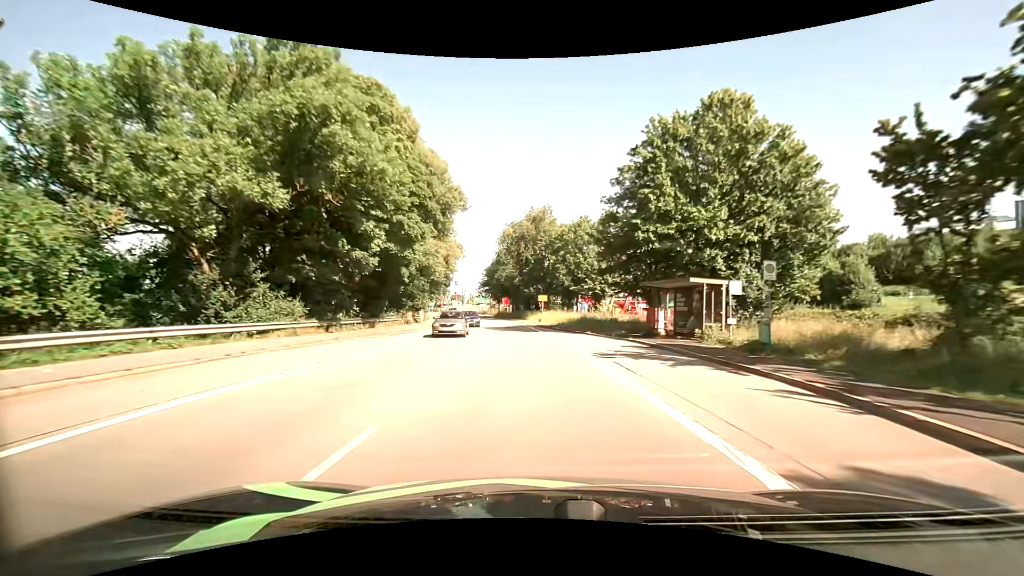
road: primary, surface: asphalt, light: Day
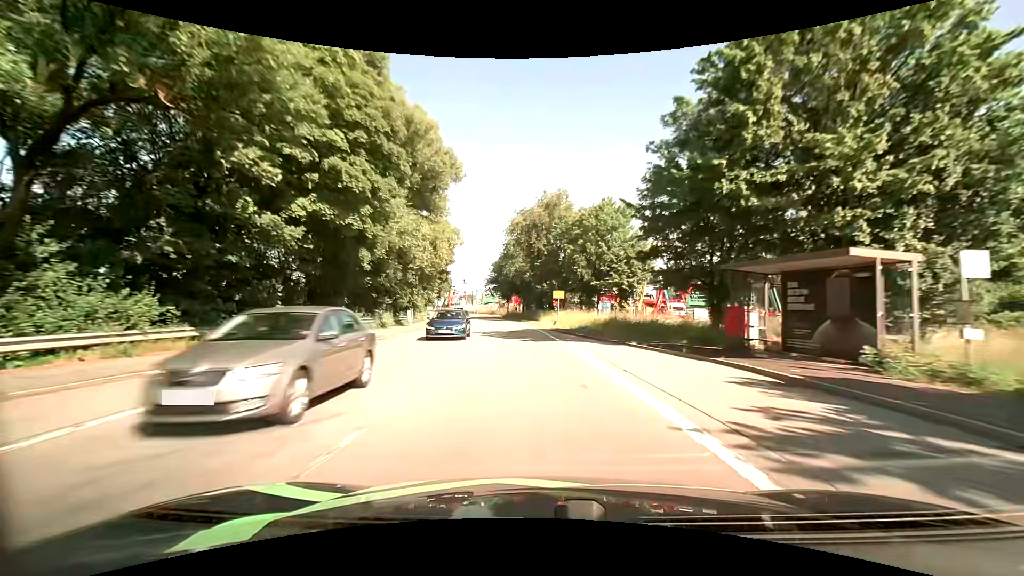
(-0.1, +10.4) m; -2°
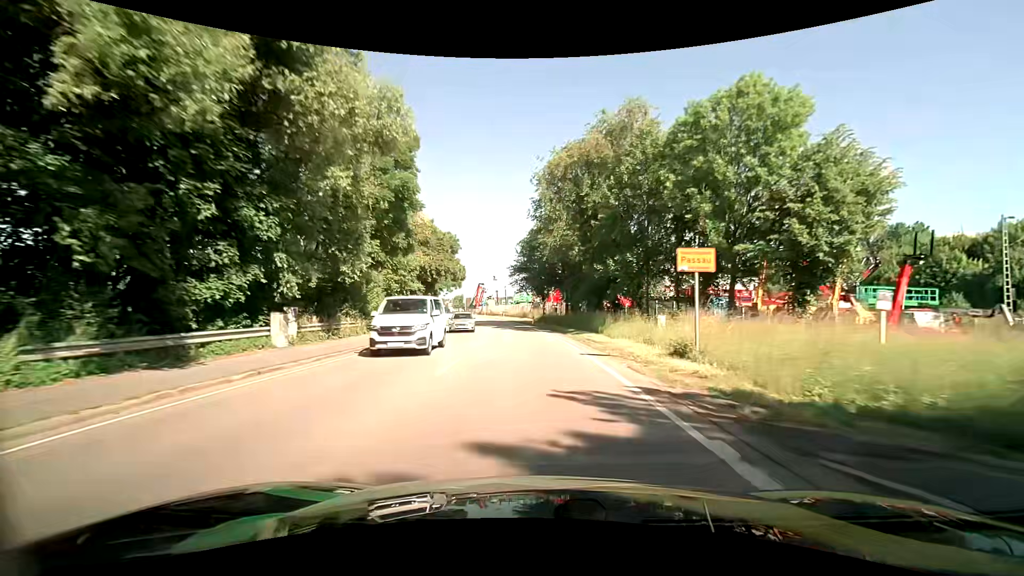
(-1.1, +28.8) m; -4°
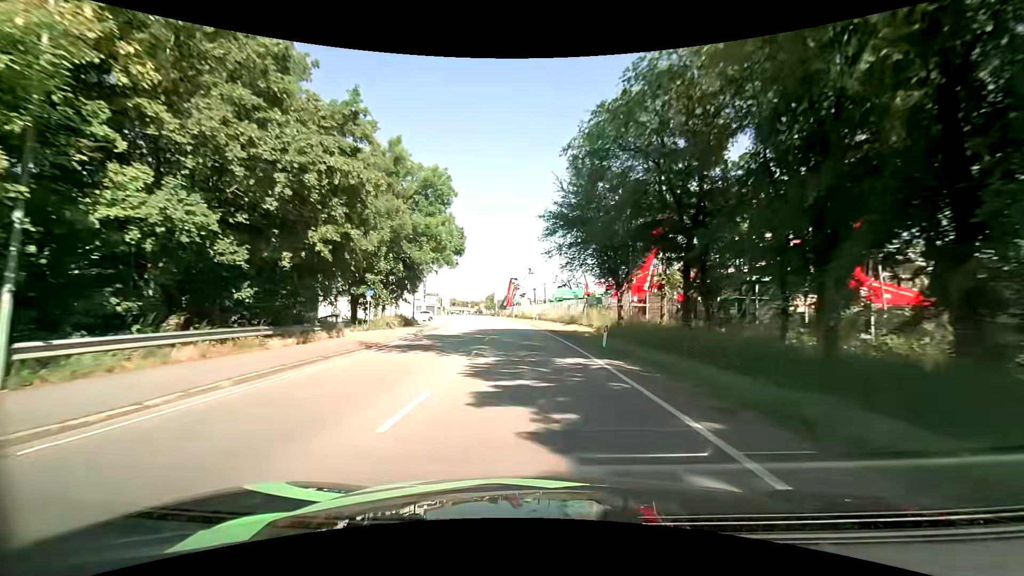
(-1.6, +33.0) m; -5°
